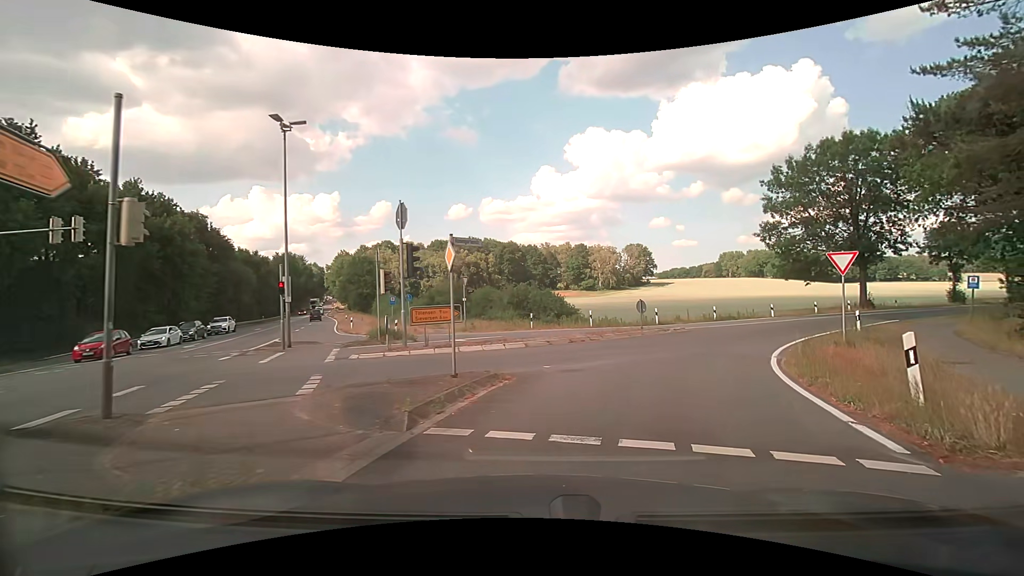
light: Day
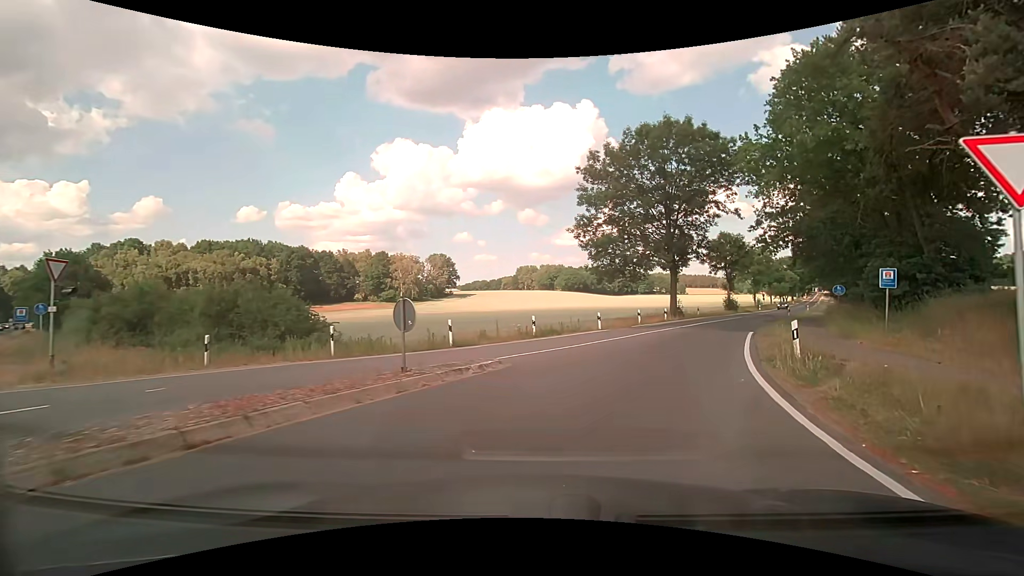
(+2.8, +13.8) m; +22°
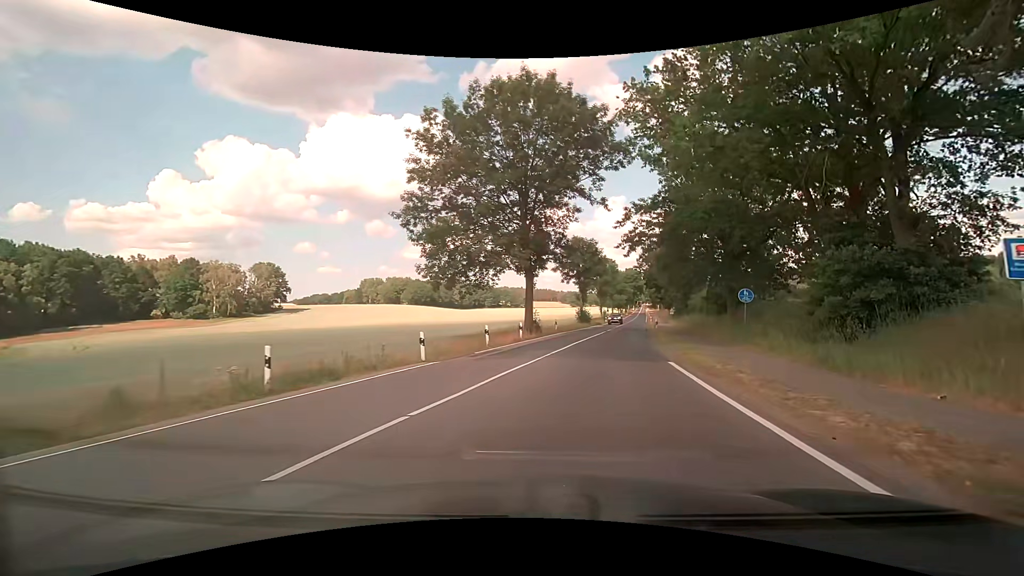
(+1.8, +12.0) m; +17°
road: secondary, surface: asphalt
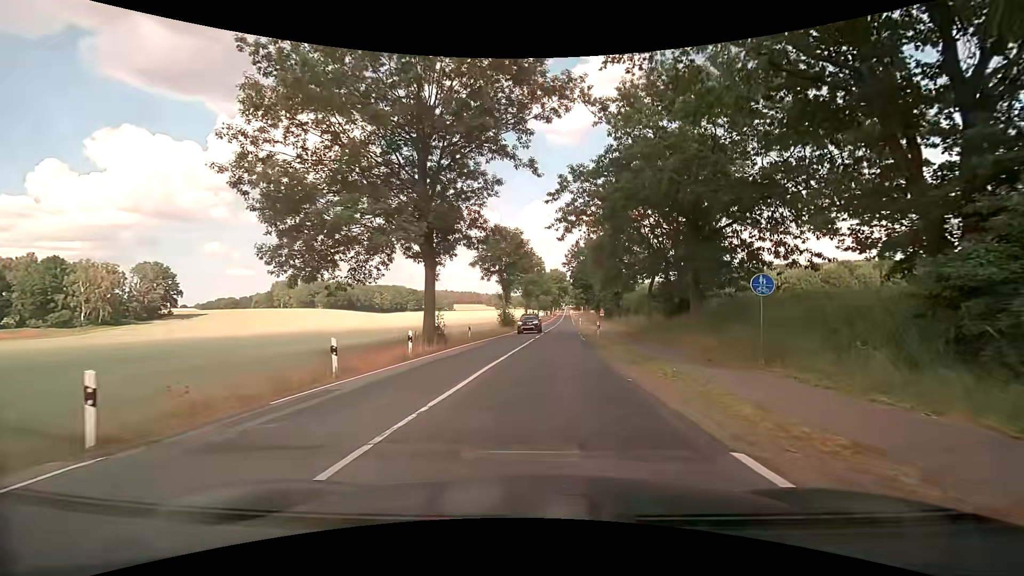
(+0.9, +9.9) m; +8°
(0, +10) (+1, +20) (+2, +30) (+2, +40) (+3, +50) (+4, +60) (+5, +70) (+5, +80) (+6, +90) (+7, +100) m
